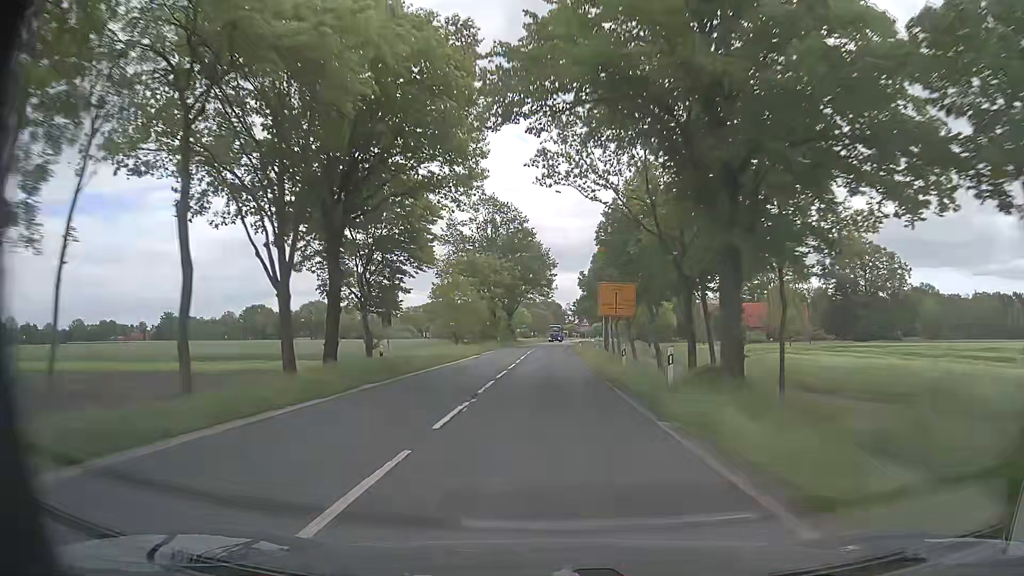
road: secondary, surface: asphalt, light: Day
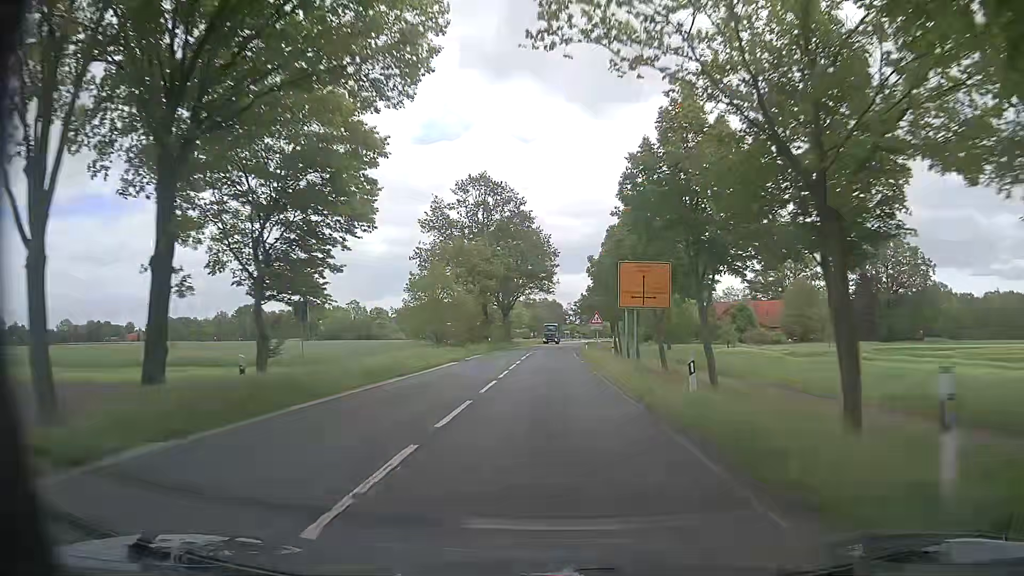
(0.0, +12.0) m; 0°
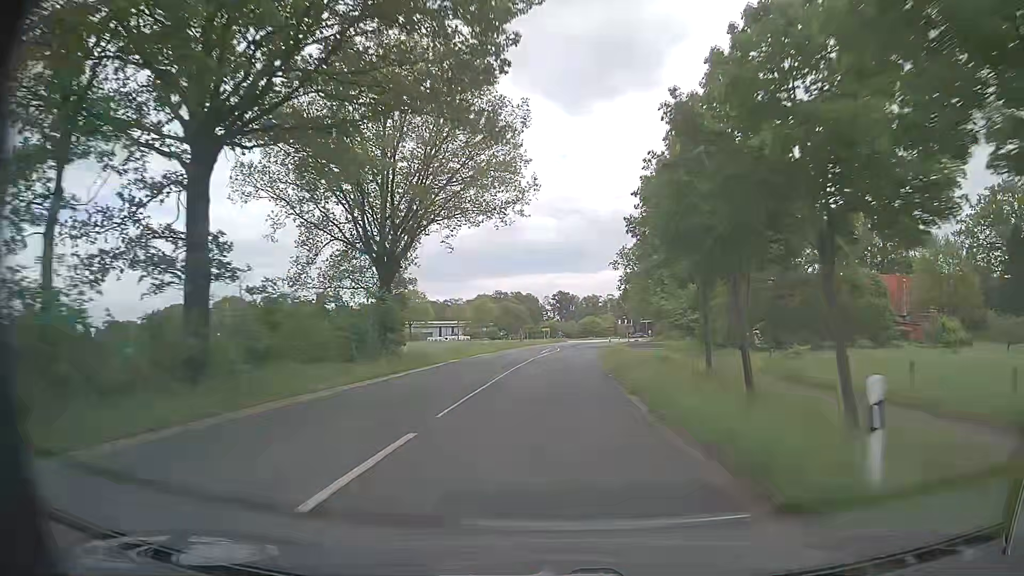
(+0.8, +59.9) m; +3°
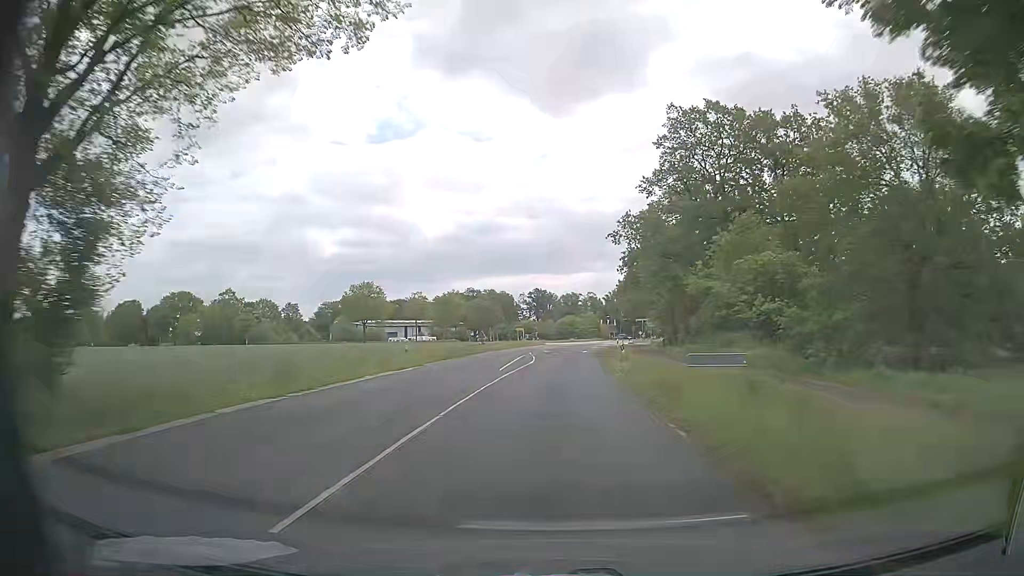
(+0.1, +23.8) m; +2°
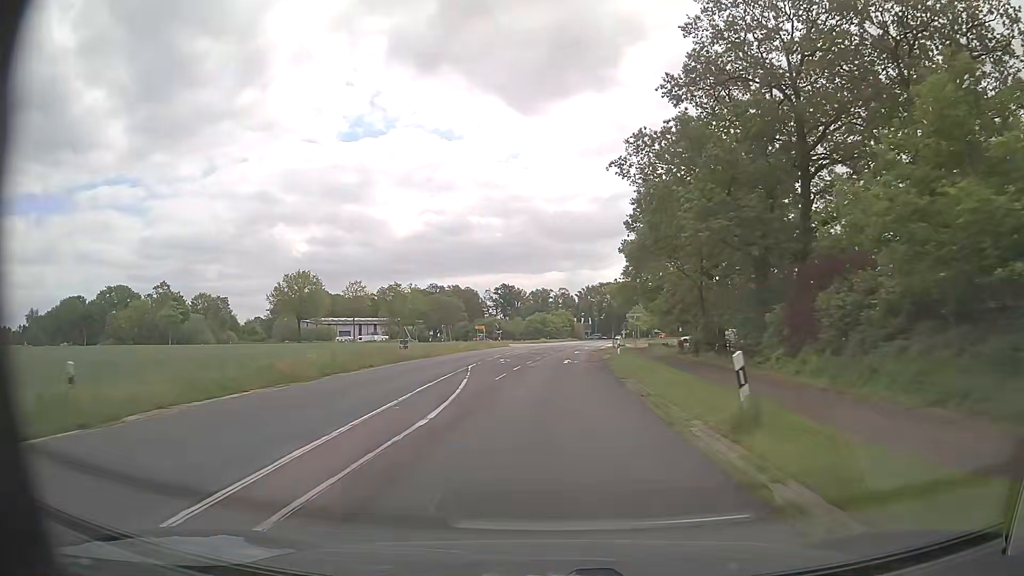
(+0.4, +23.8) m; +2°
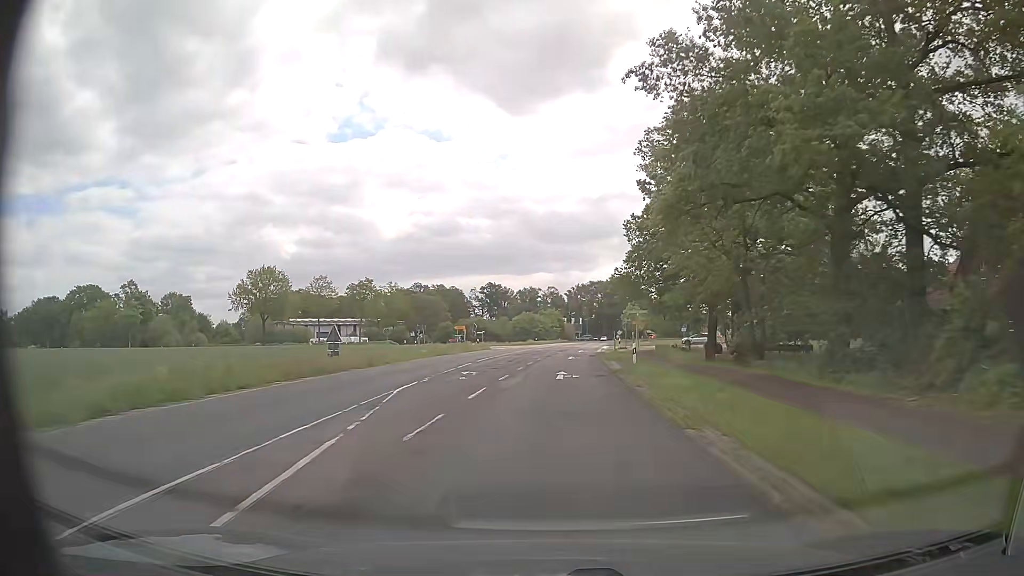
(+0.1, +11.9) m; +1°
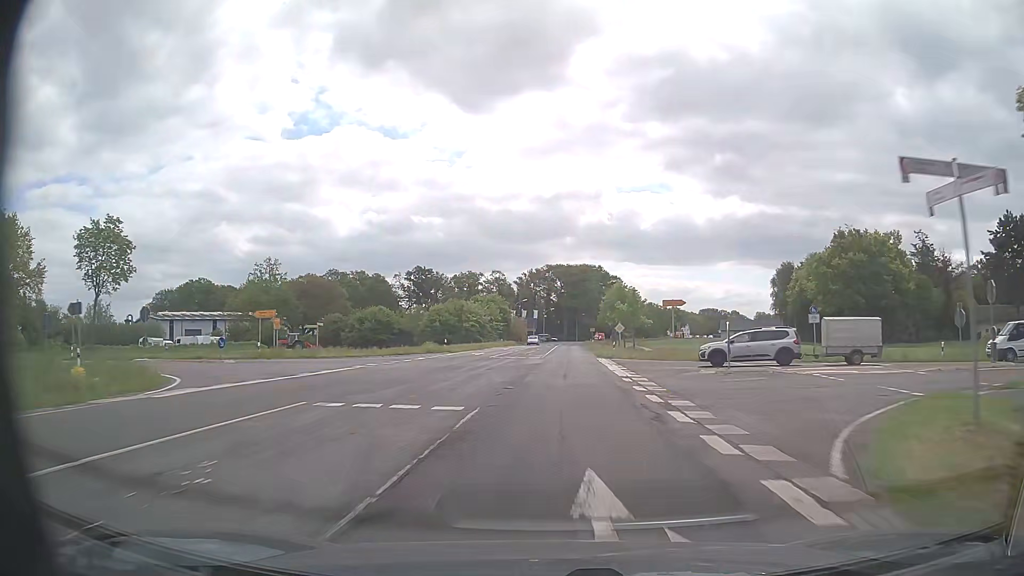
(+2.5, +59.5) m; +4°
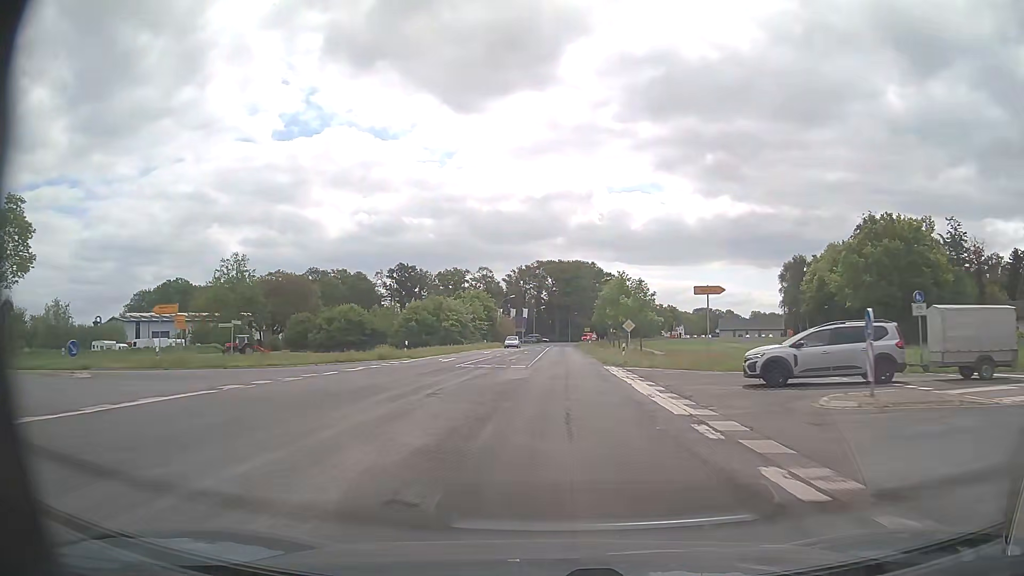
(+0.1, +11.9) m; +1°
(0, +10) (0, +20) (+1, +30) (+1, +40) (+1, +50) (+2, +60) (+2, +70) (+2, +80) (+2, +90) (+3, +100) m
